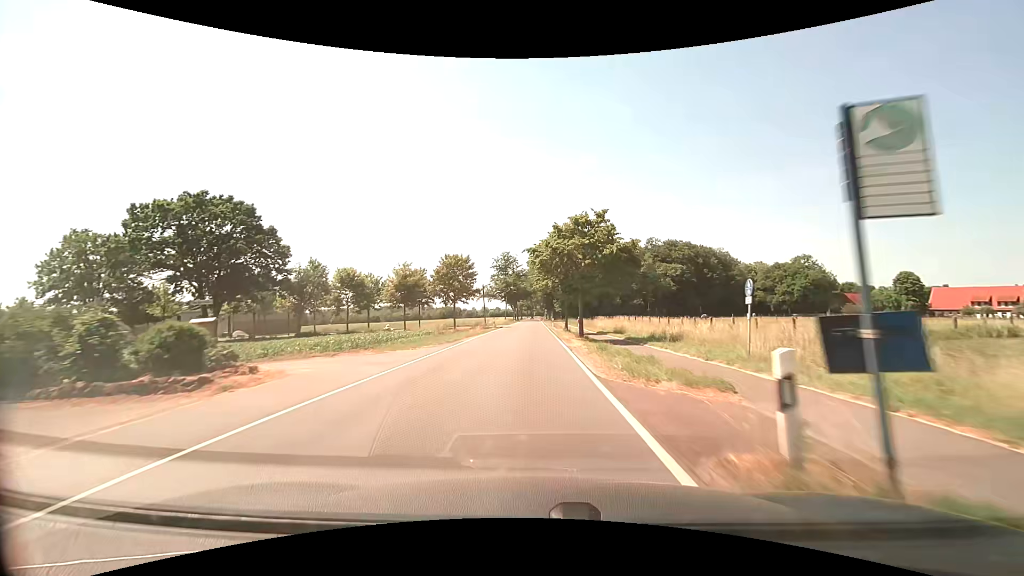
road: secondary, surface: asphalt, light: Day
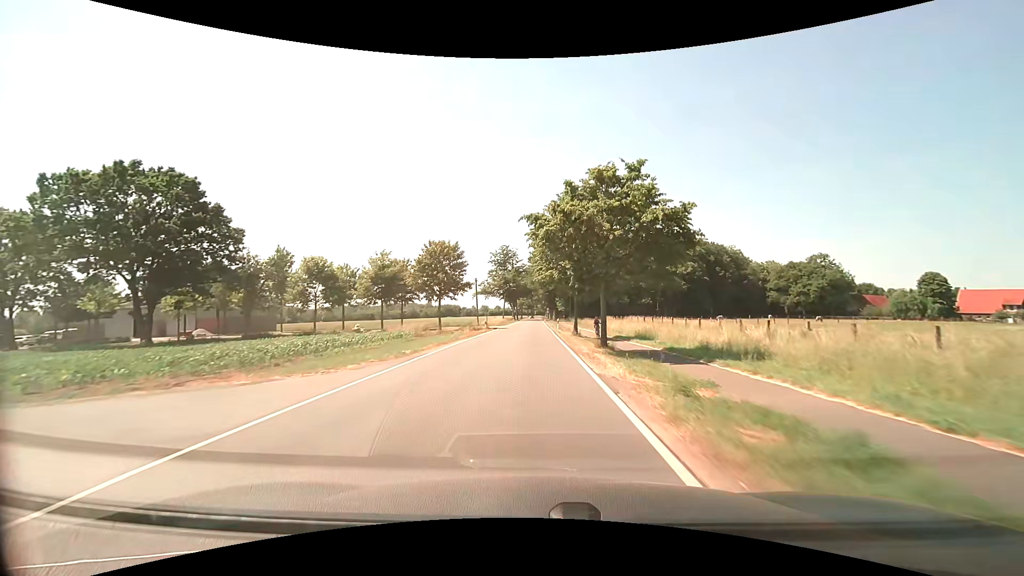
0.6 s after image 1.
(0.0, +10.4) m; 0°
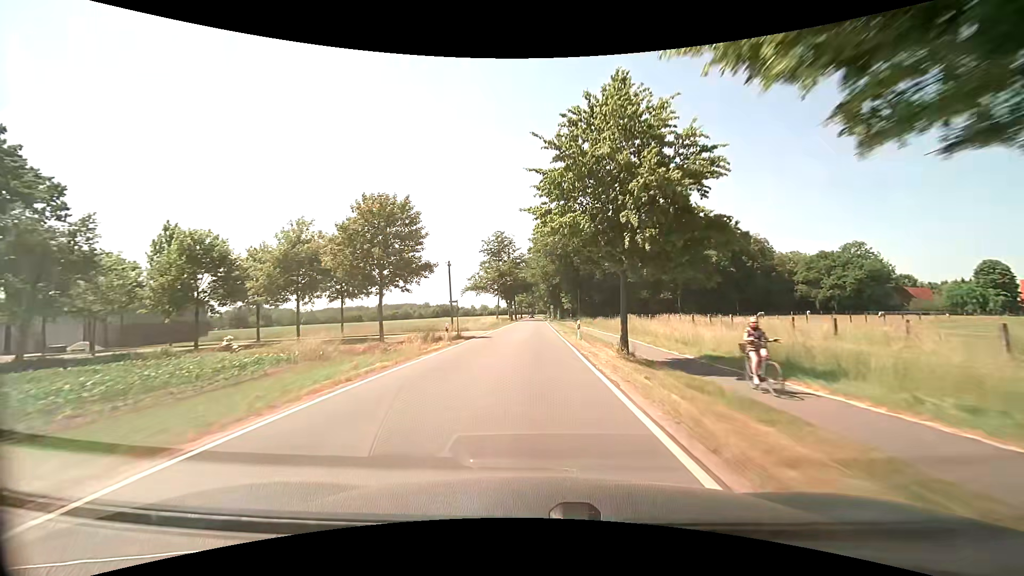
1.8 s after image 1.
(0.0, +20.8) m; 0°
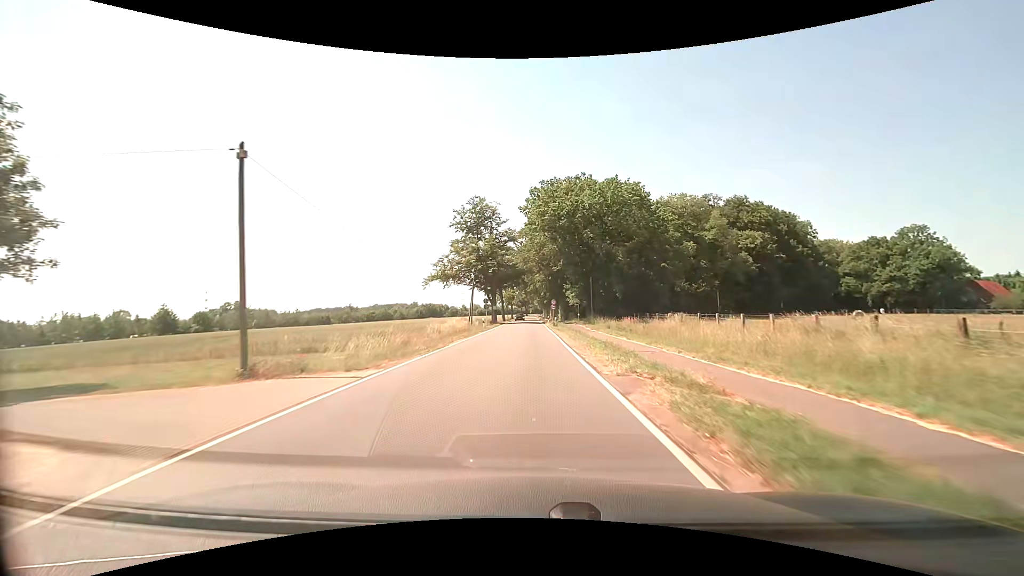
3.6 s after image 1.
(-0.1, +30.9) m; +1°
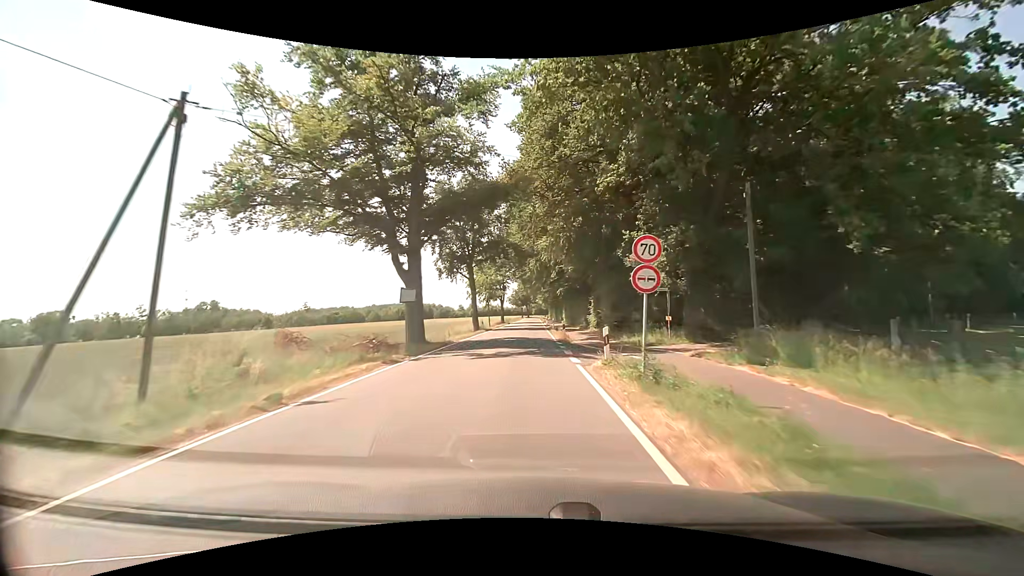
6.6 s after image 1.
(-0.2, +50.3) m; -1°
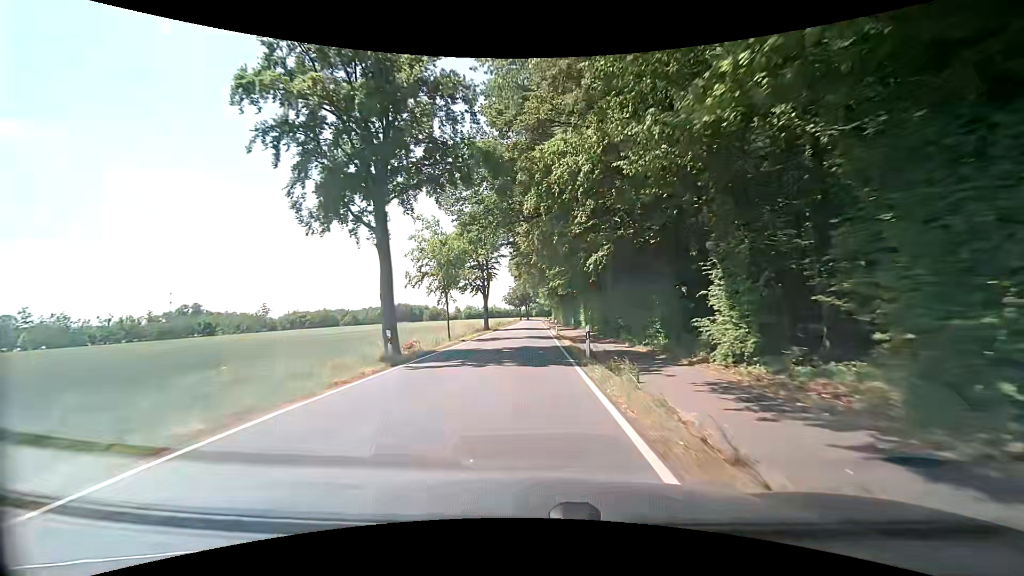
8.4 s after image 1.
(0.0, +29.8) m; 0°
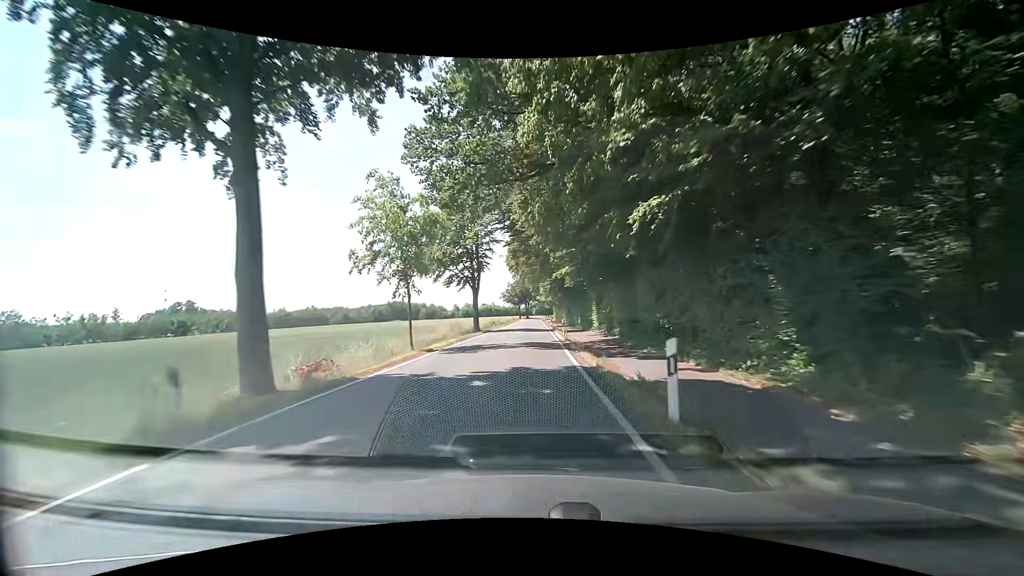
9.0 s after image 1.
(0.0, +10.0) m; 0°
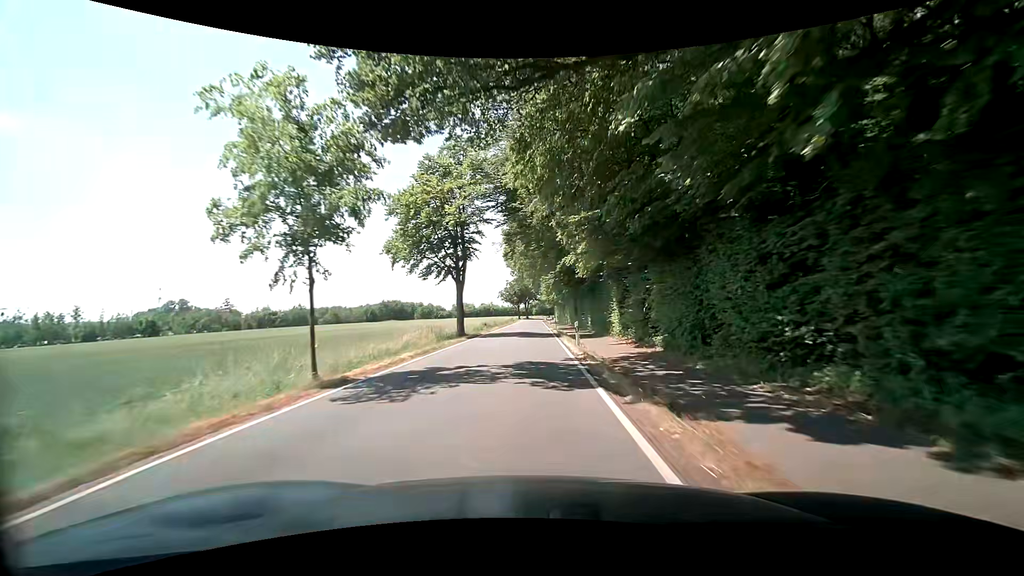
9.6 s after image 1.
(+0.1, +10.0) m; 0°
(0, +10) (0, +20) (0, +30) (0, +40) (0, +50) (0, +60) (0, +70) (0, +80) (-1, +90) (-1, +100) m
